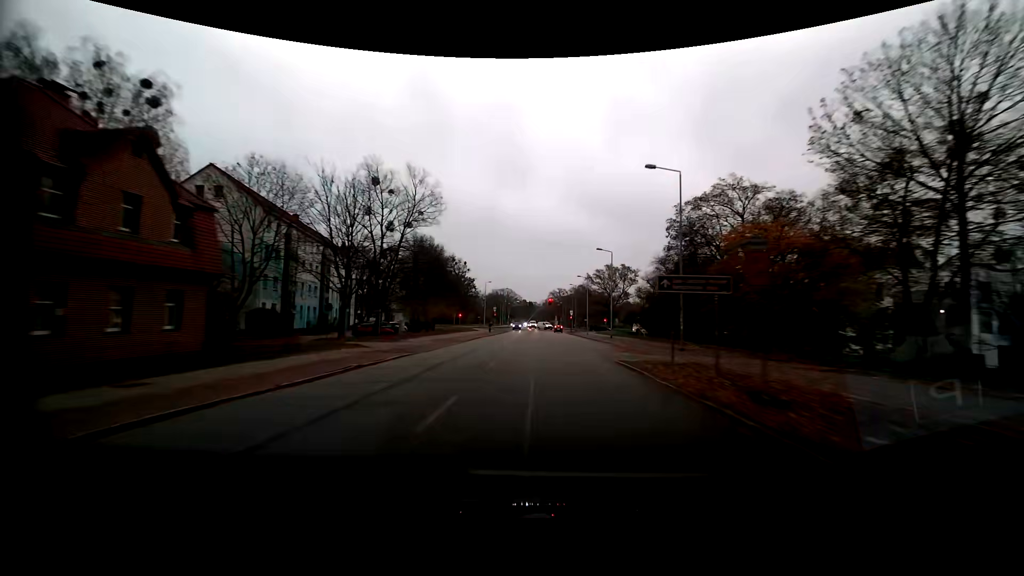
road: residential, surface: asphalt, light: Day
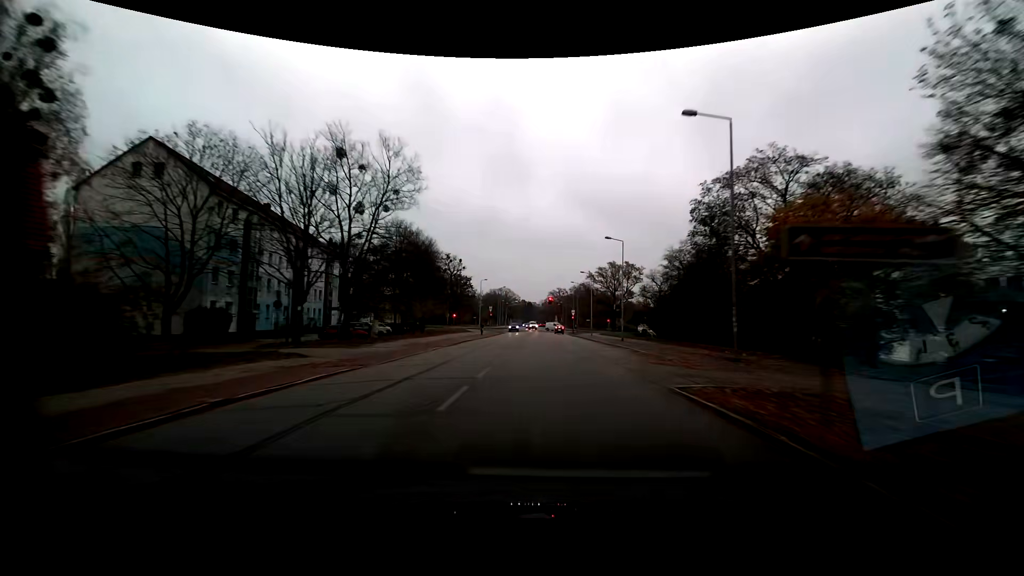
(0.0, +7.6) m; 0°
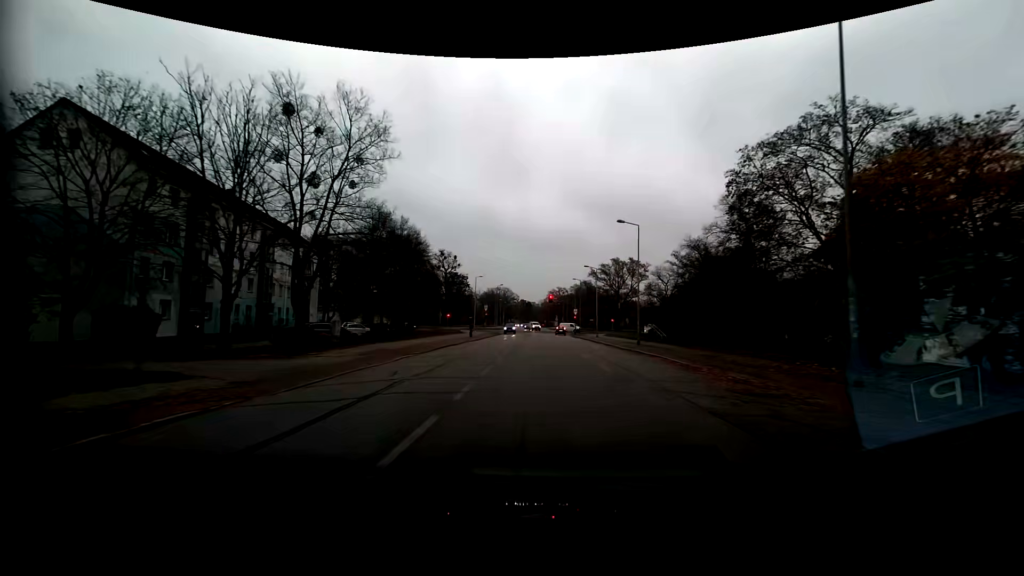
(0.0, +7.6) m; +1°
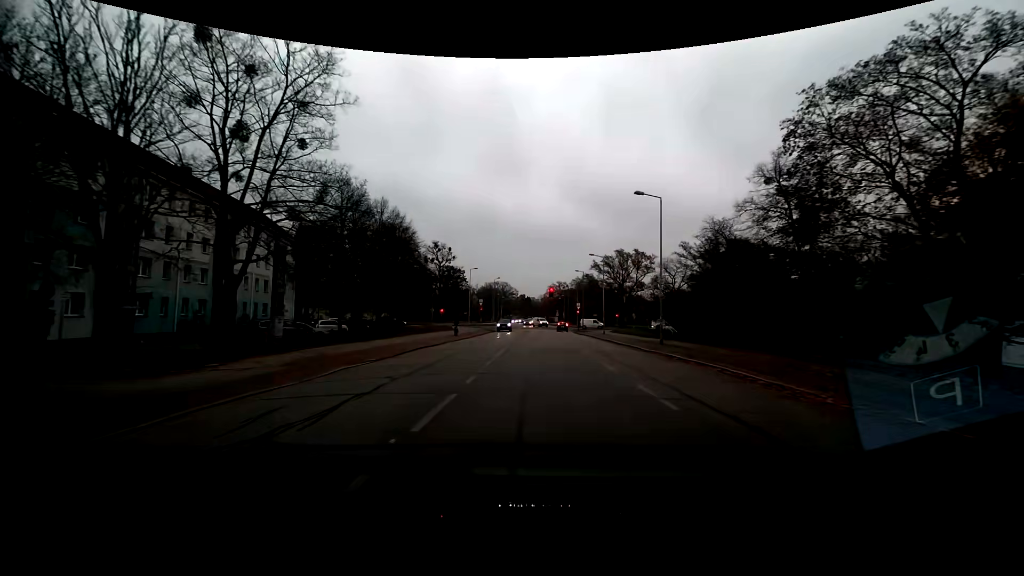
(0.0, +7.2) m; 0°
